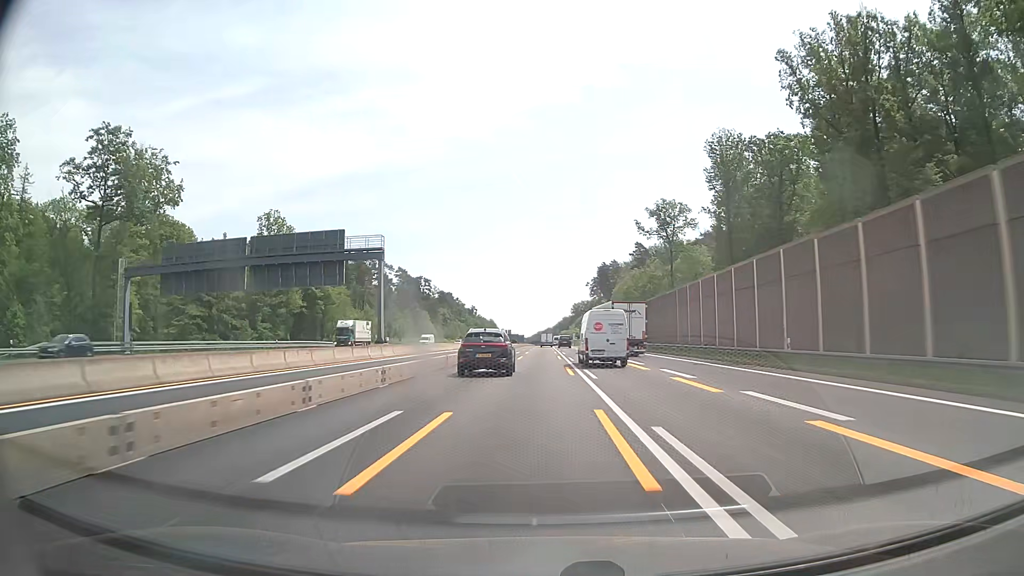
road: motorway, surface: asphalt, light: Day
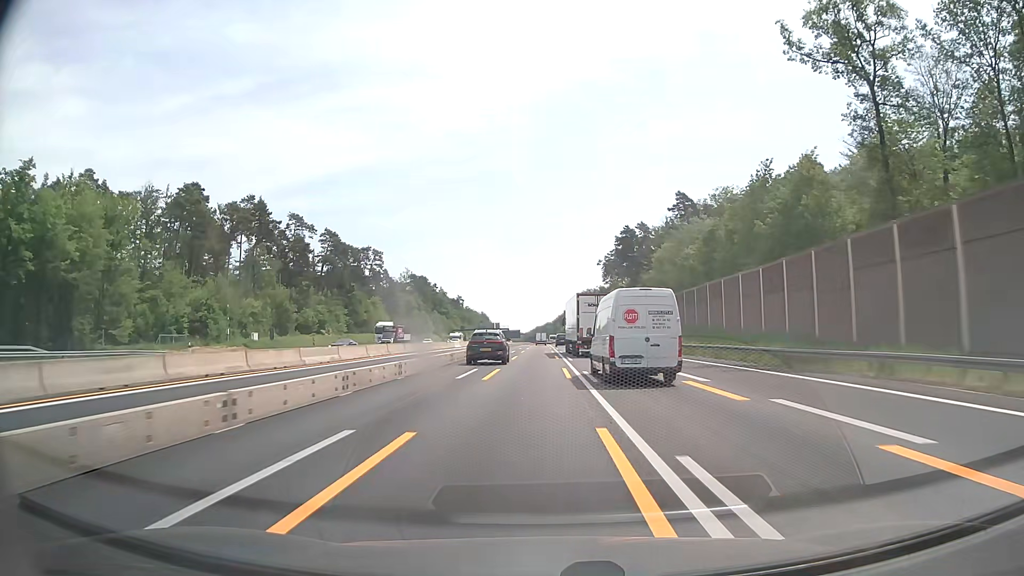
(+0.3, +74.6) m; 0°
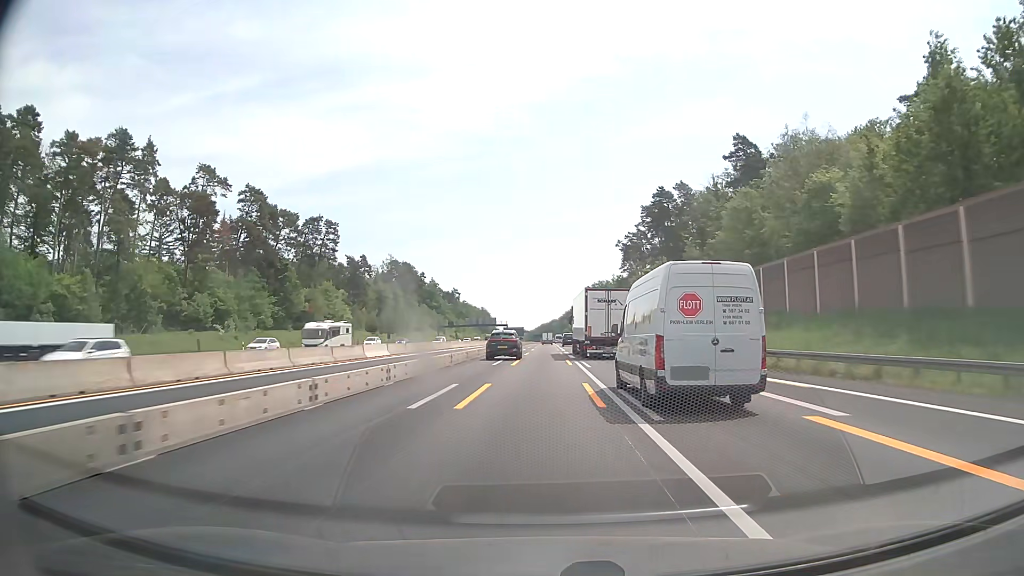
(-0.2, +44.7) m; 0°
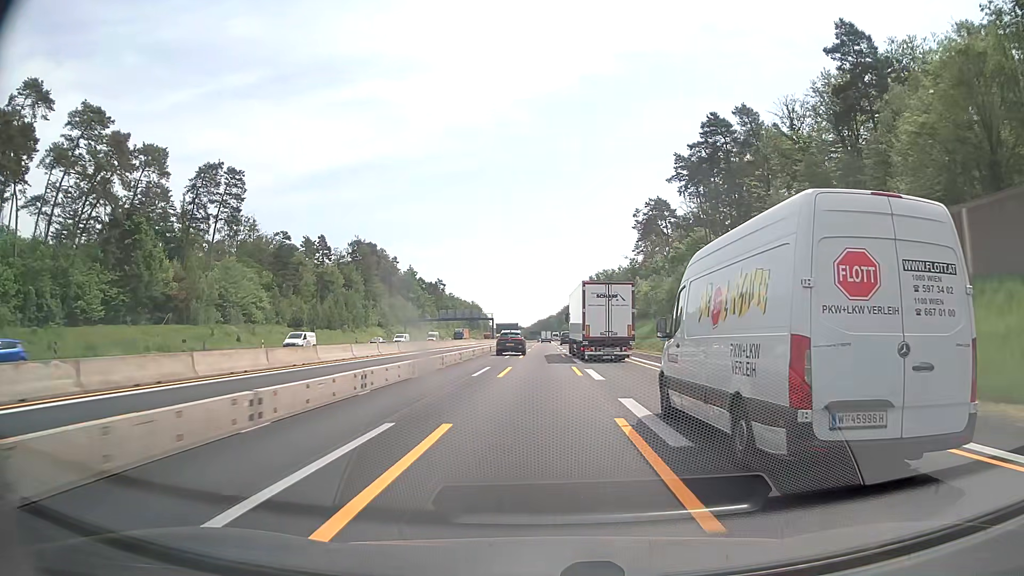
(0.0, +44.6) m; 0°
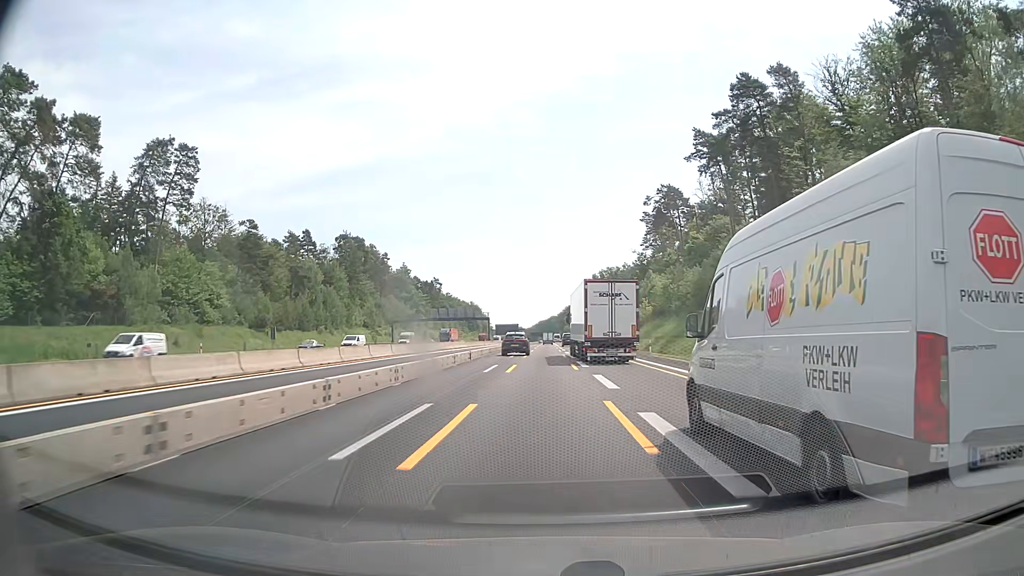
(0.0, +14.8) m; 0°
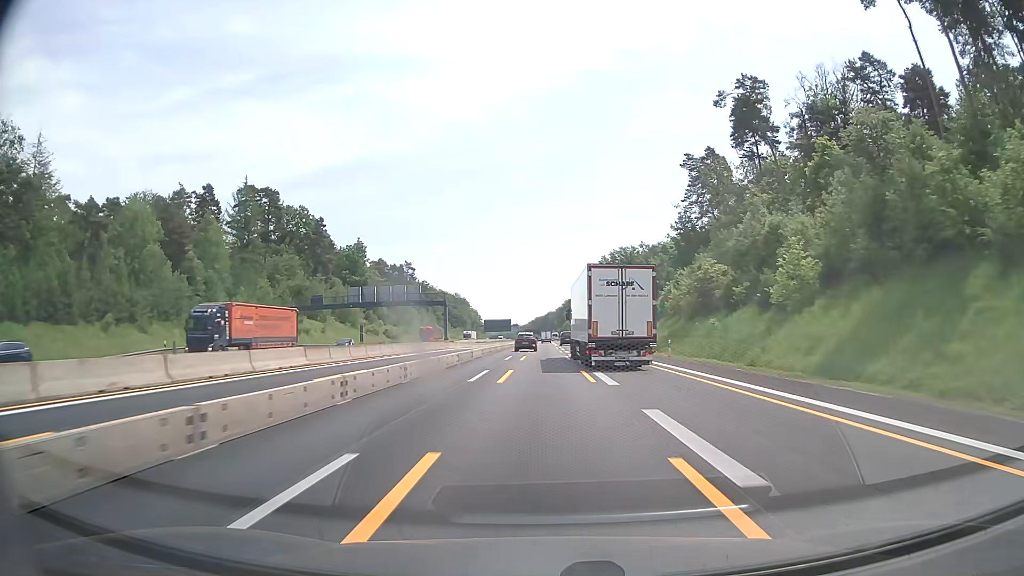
(+0.1, +59.5) m; 0°
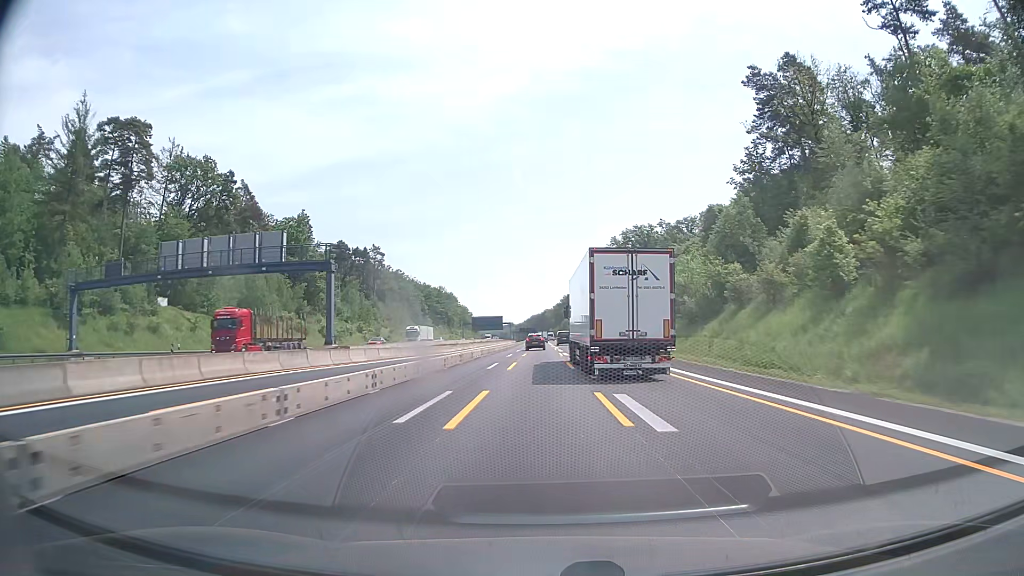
(+0.1, +44.7) m; 0°
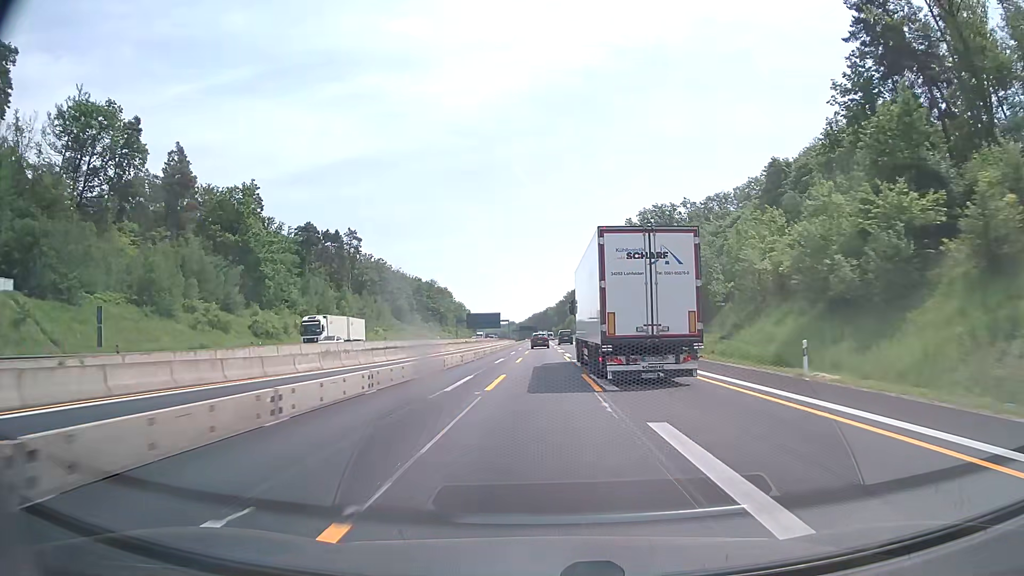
(0.0, +29.7) m; 0°
(0, +10) (0, +20) (0, +30) (0, +40) (0, +50) (0, +60) (0, +70) (0, +80) (0, +90) (0, +100) m
